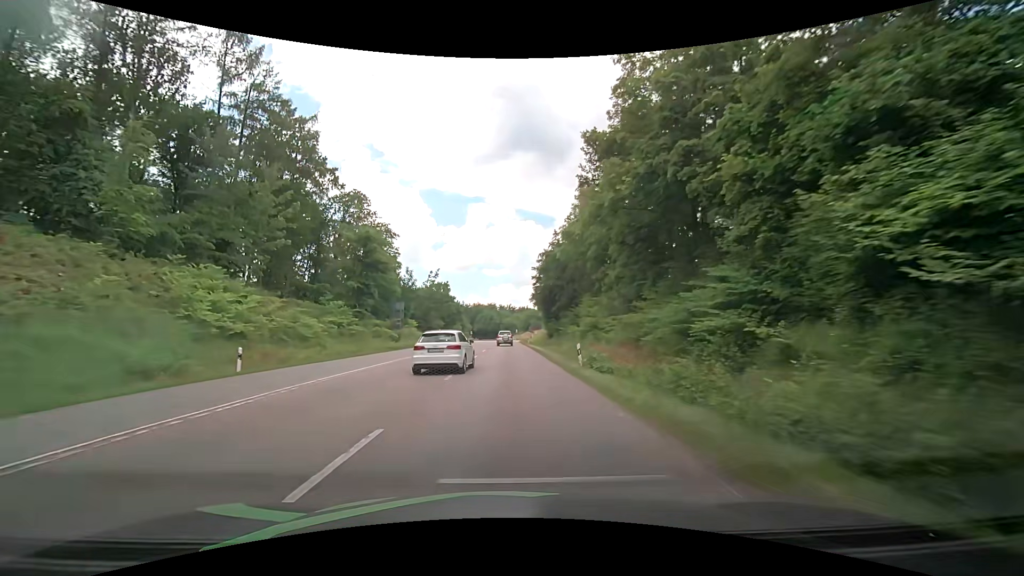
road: secondary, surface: asphalt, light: Day
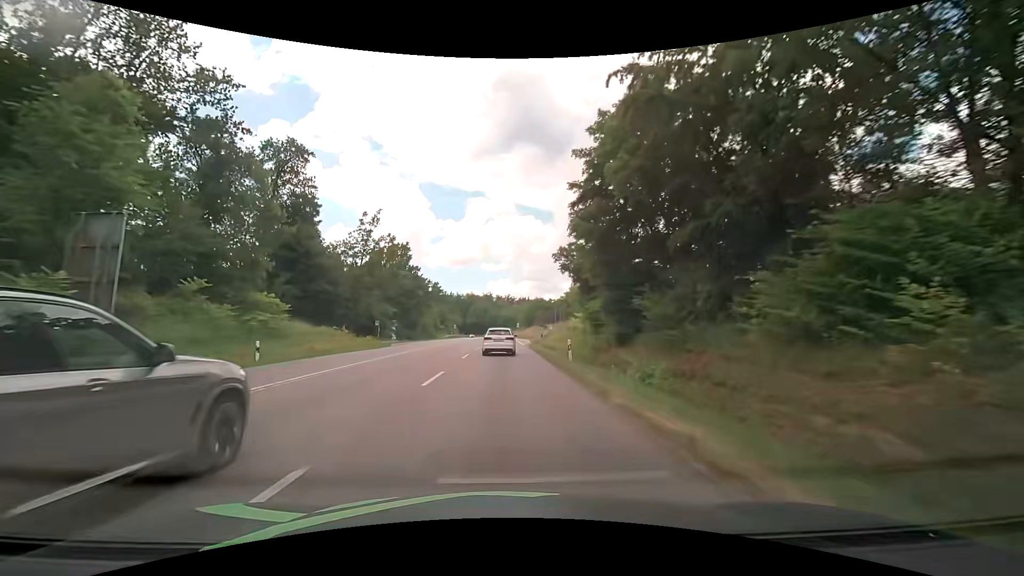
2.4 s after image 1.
(+0.8, +48.3) m; +1°
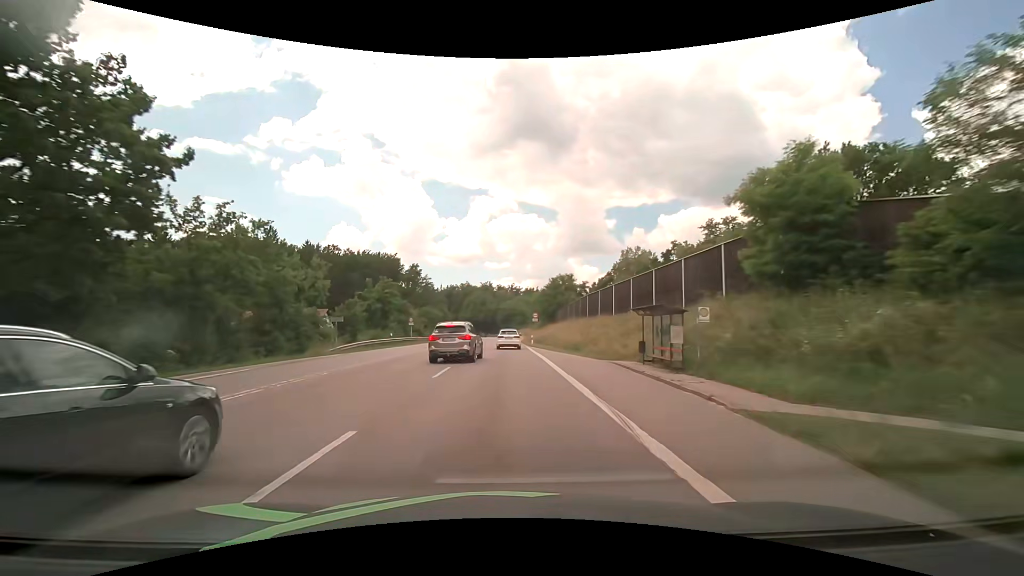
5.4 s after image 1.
(-0.2, +60.6) m; 0°
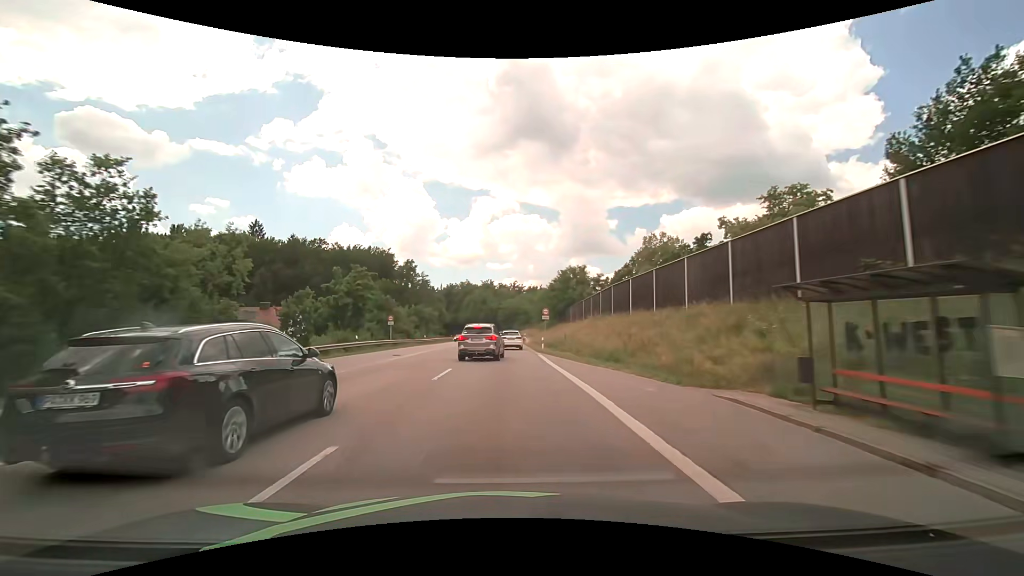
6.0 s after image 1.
(0.0, +12.4) m; 0°
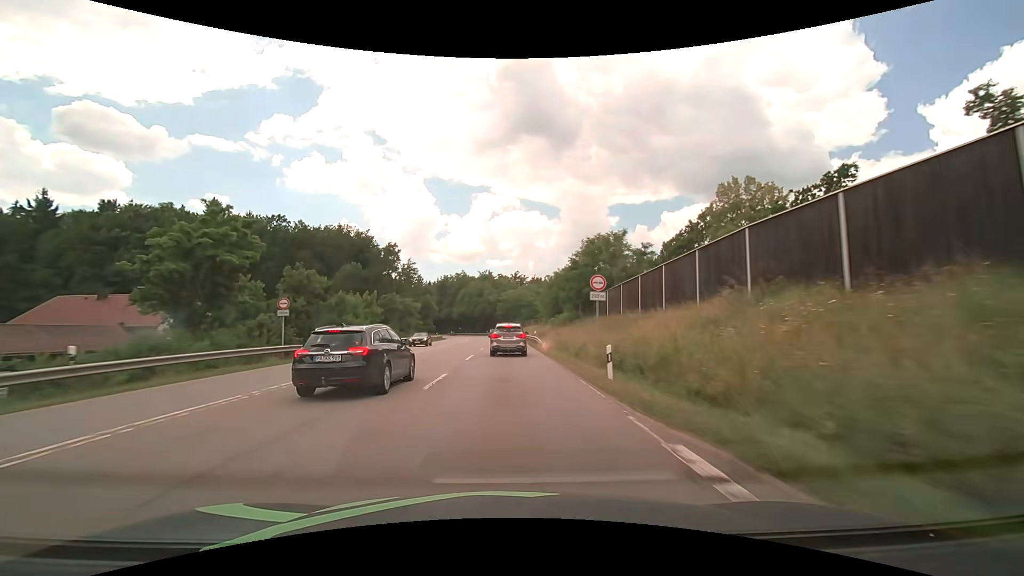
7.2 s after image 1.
(0.0, +25.1) m; 0°
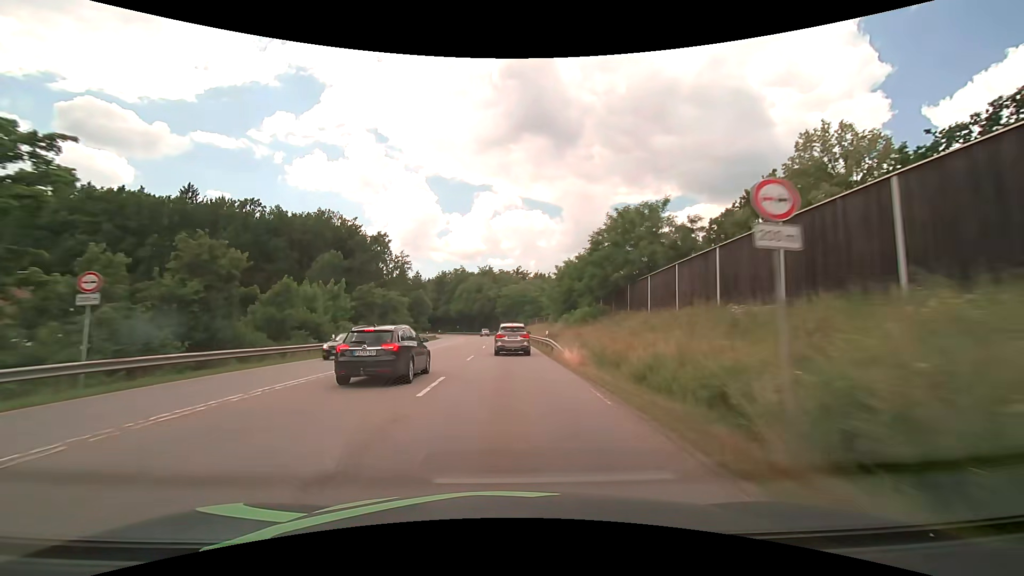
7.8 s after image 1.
(0.0, +12.6) m; 0°
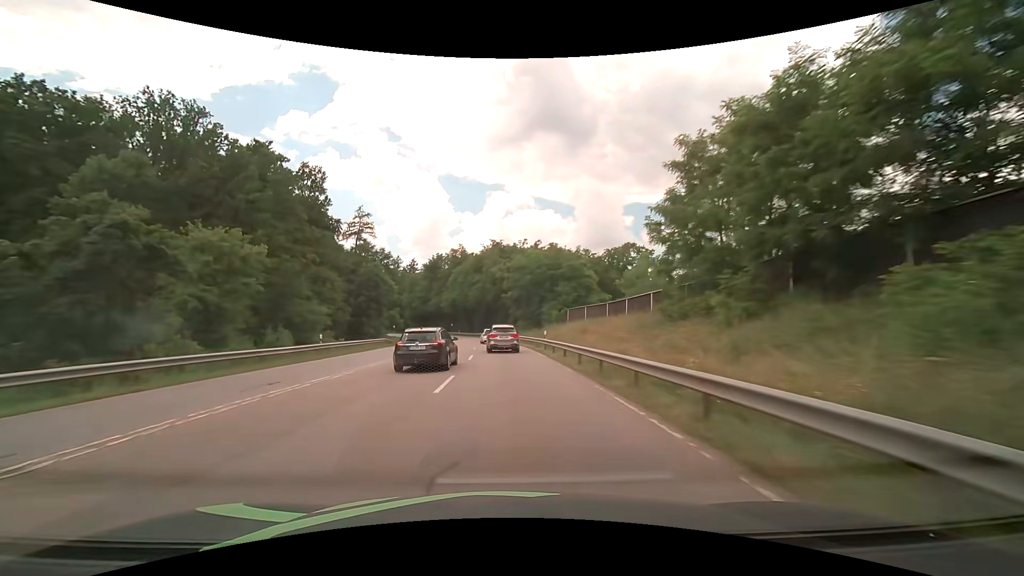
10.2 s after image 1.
(-0.4, +50.3) m; -1°
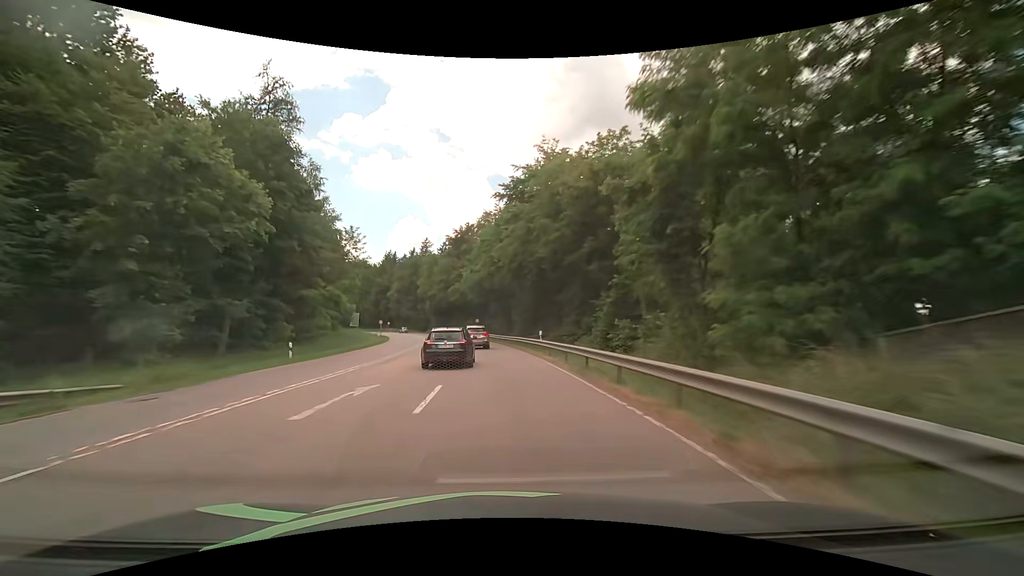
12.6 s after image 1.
(-2.1, +51.0) m; -5°
(0, +10) (-1, +20) (-1, +30) (-2, +40) (-3, +50) (-5, +60) (-7, +70) (-9, +79) (-11, +89) (-14, +99) m
